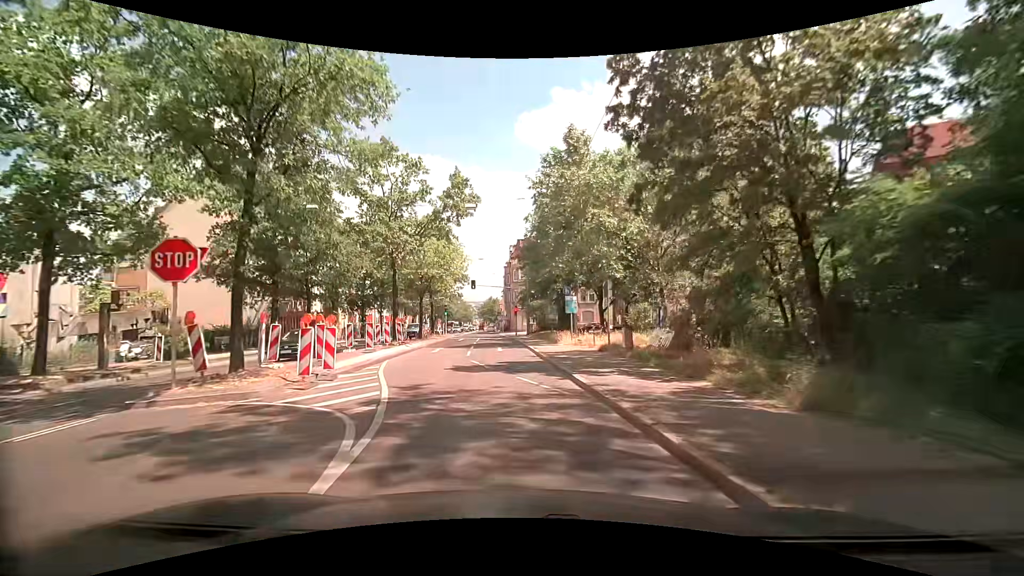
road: secondary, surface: asphalt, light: Day
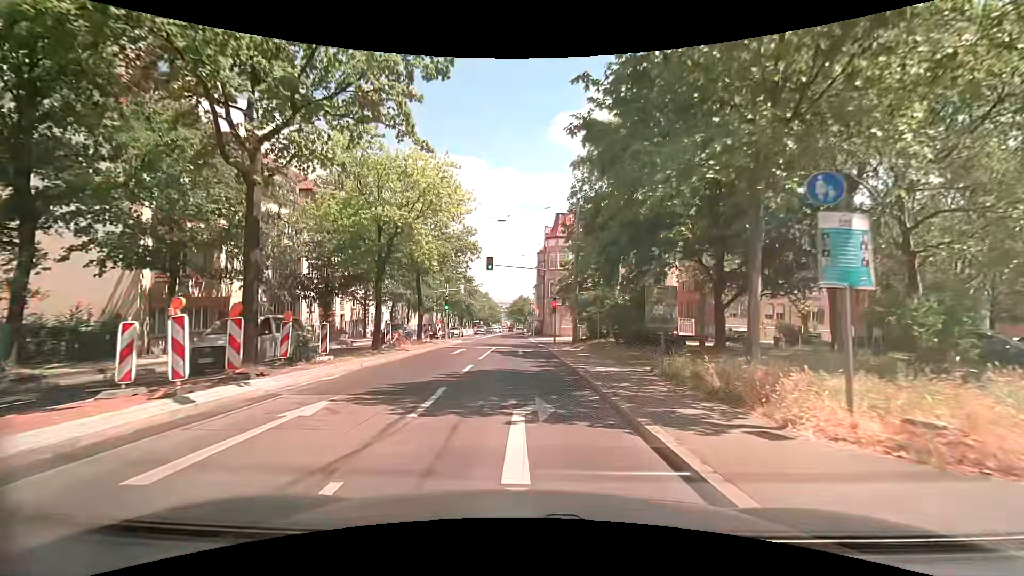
(-0.8, +20.0) m; -5°
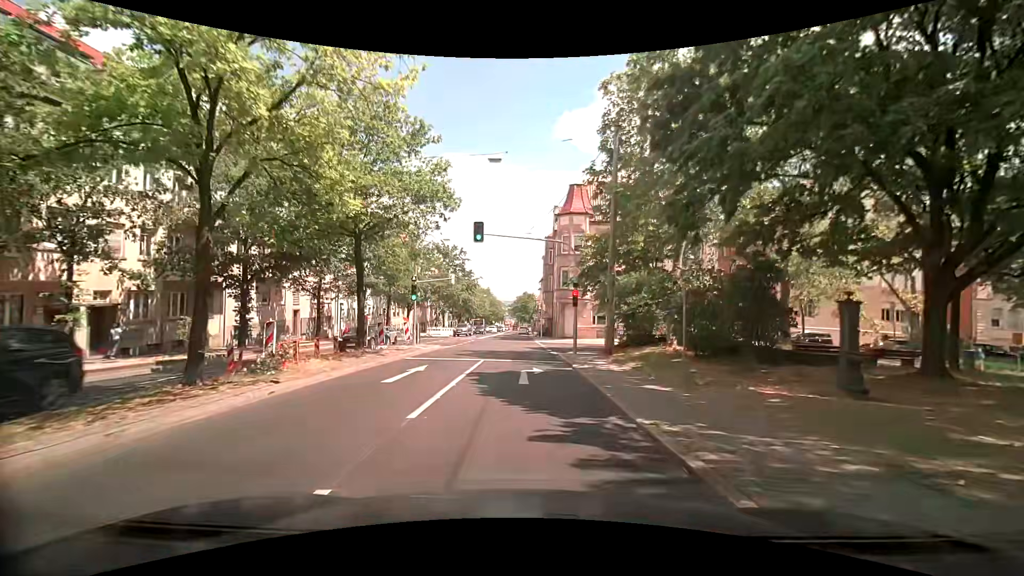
(+0.1, +12.1) m; -1°
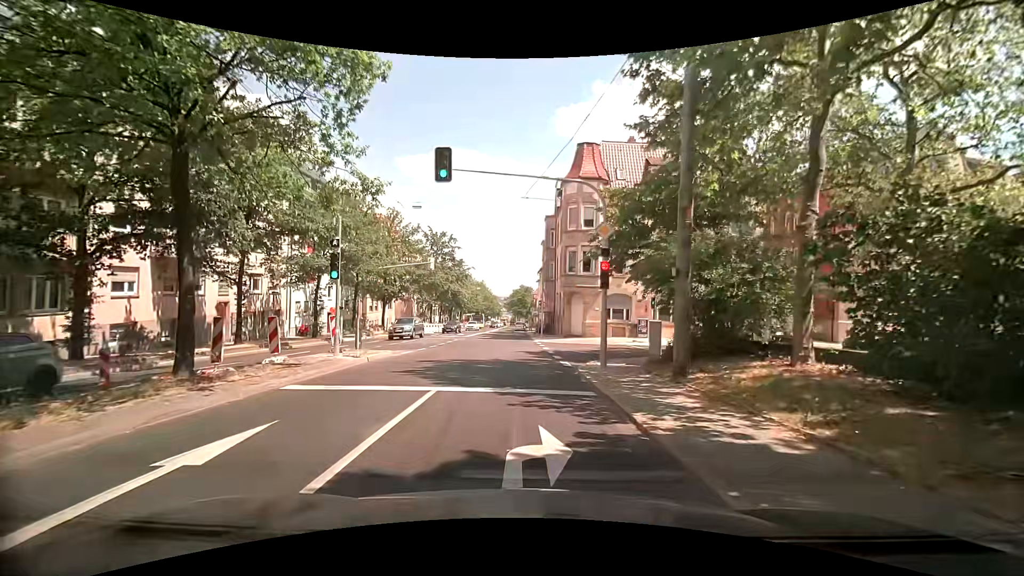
(+0.2, +9.7) m; 0°
